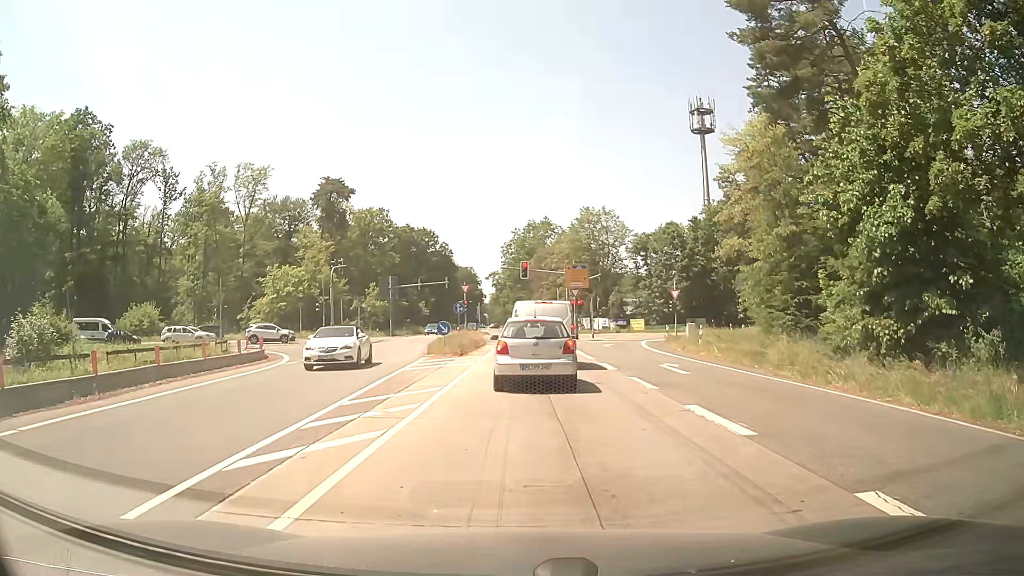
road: secondary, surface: asphalt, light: Day
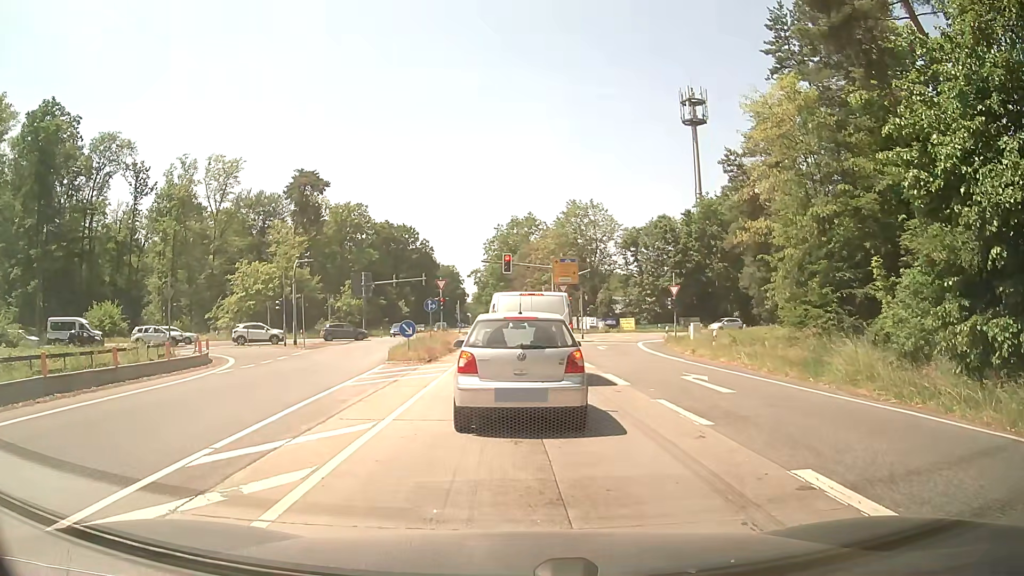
(0.0, +5.0) m; -1°
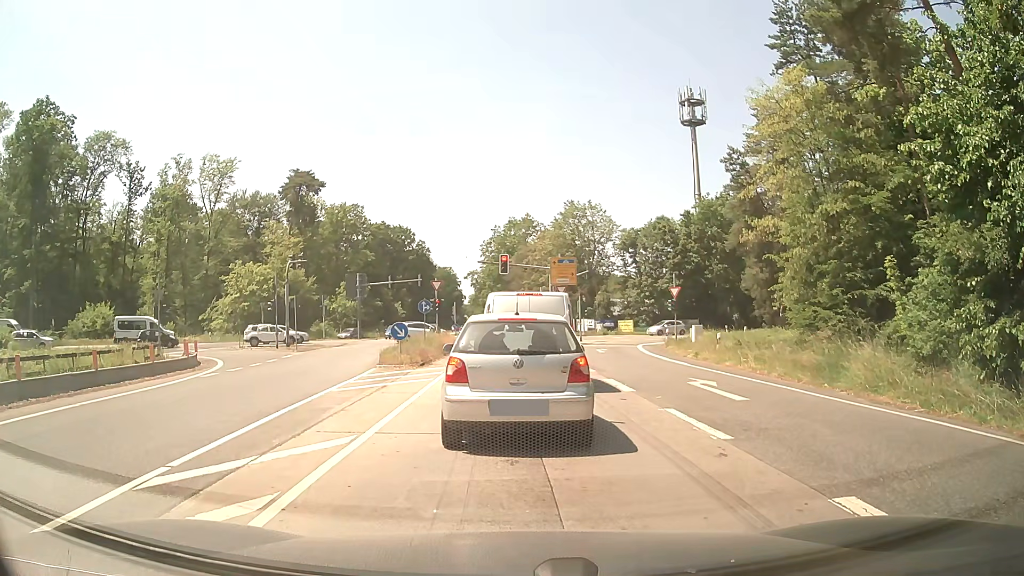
(0.0, +1.0) m; 0°
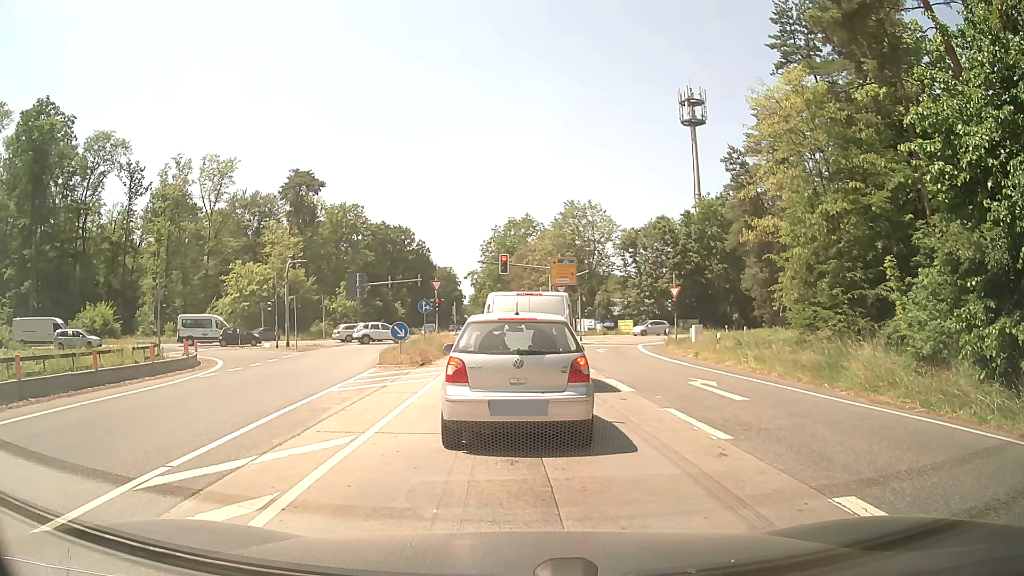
(0.0, 0.0) m; 0°
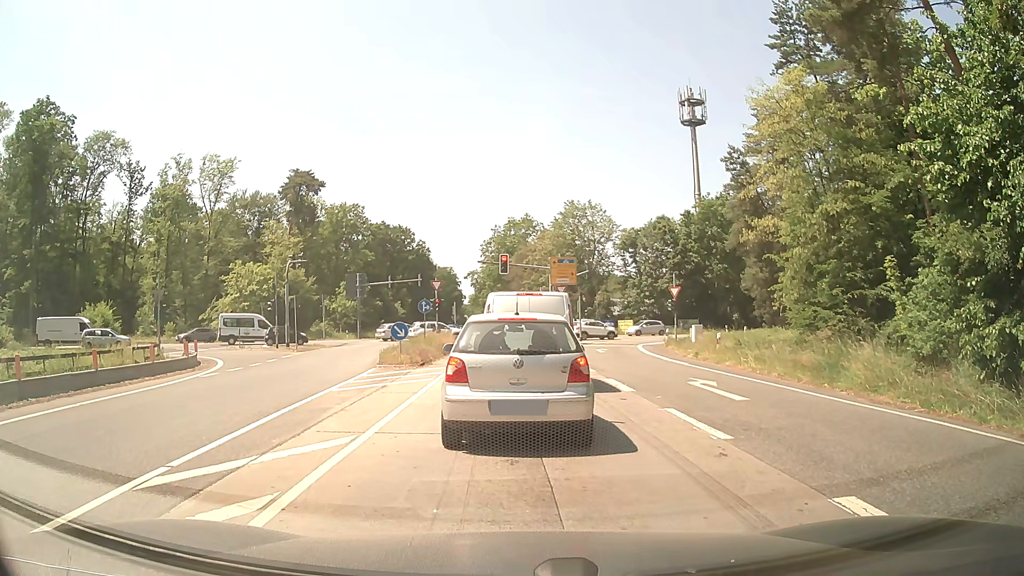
(0.0, 0.0) m; 0°
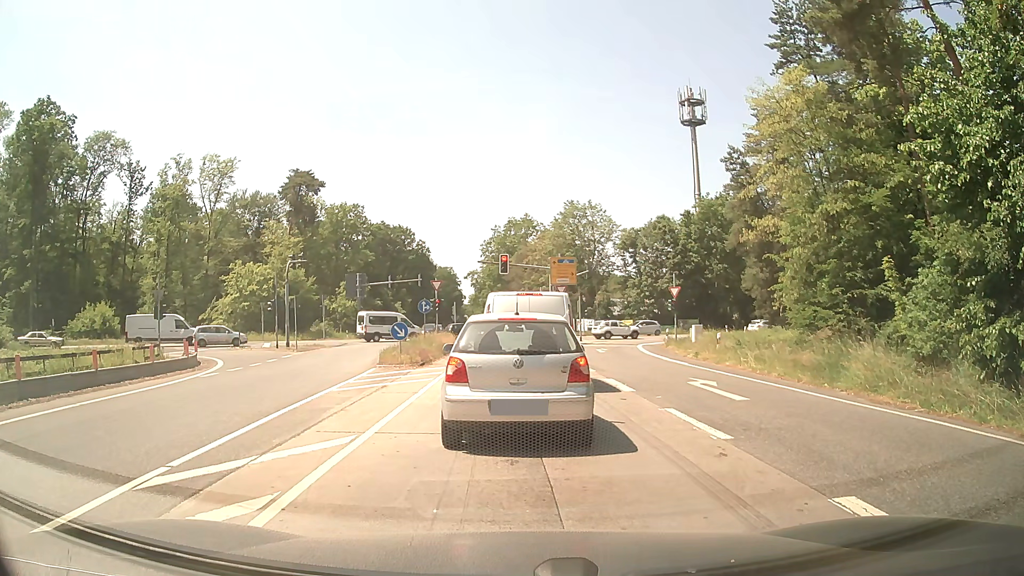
(0.0, 0.0) m; 0°
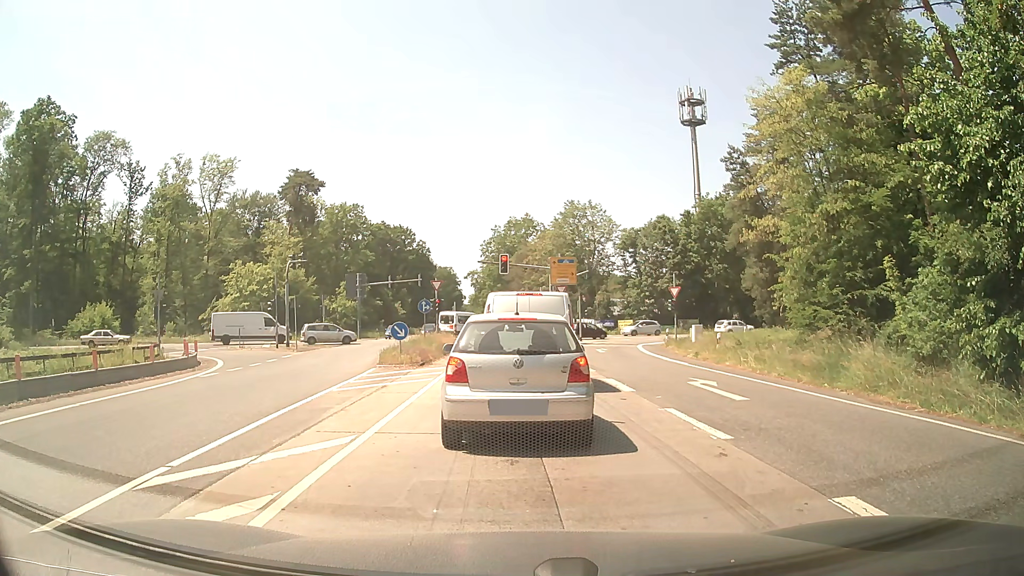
(0.0, 0.0) m; 0°
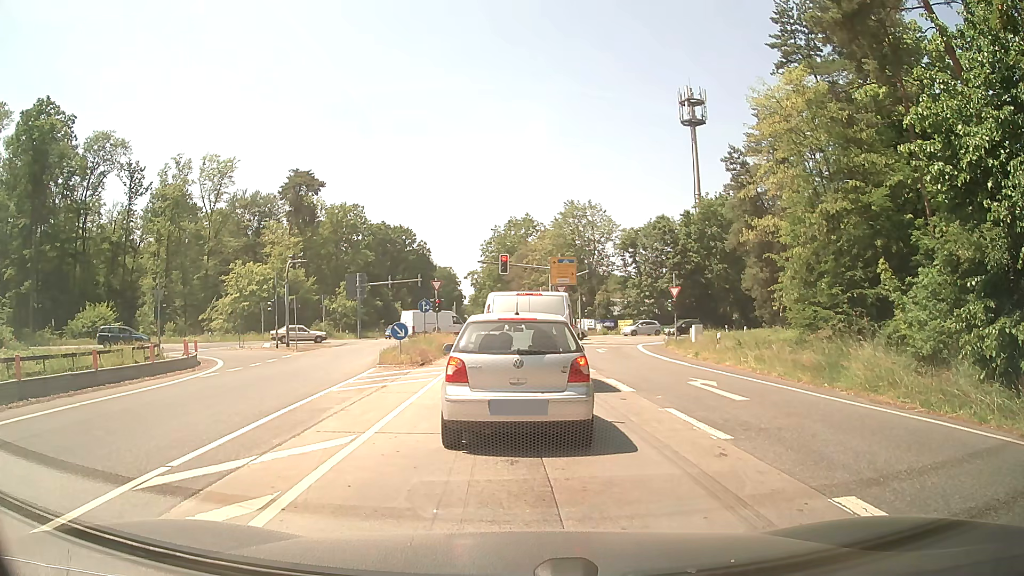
(0.0, 0.0) m; 0°
